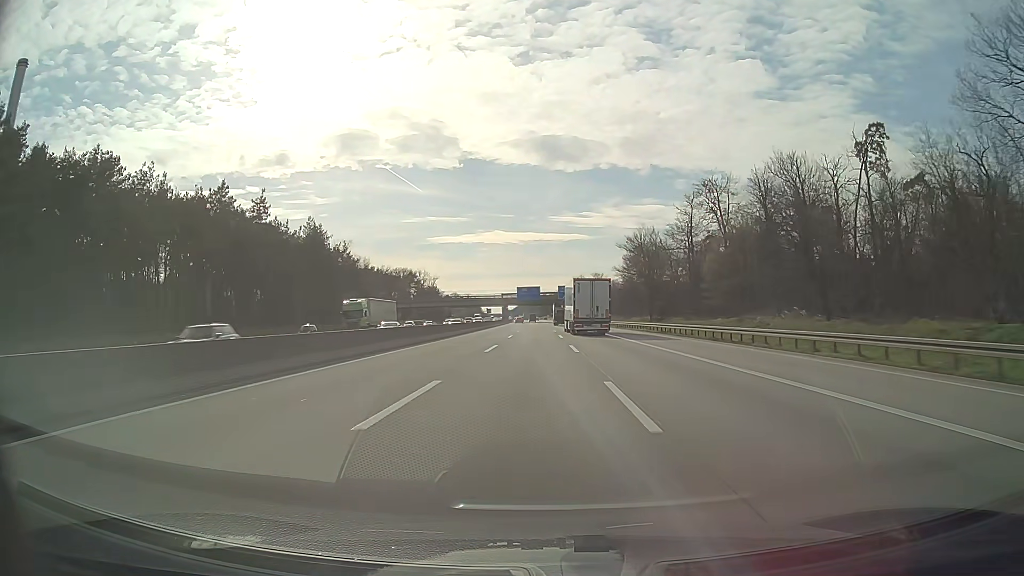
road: motorway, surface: asphalt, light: Day
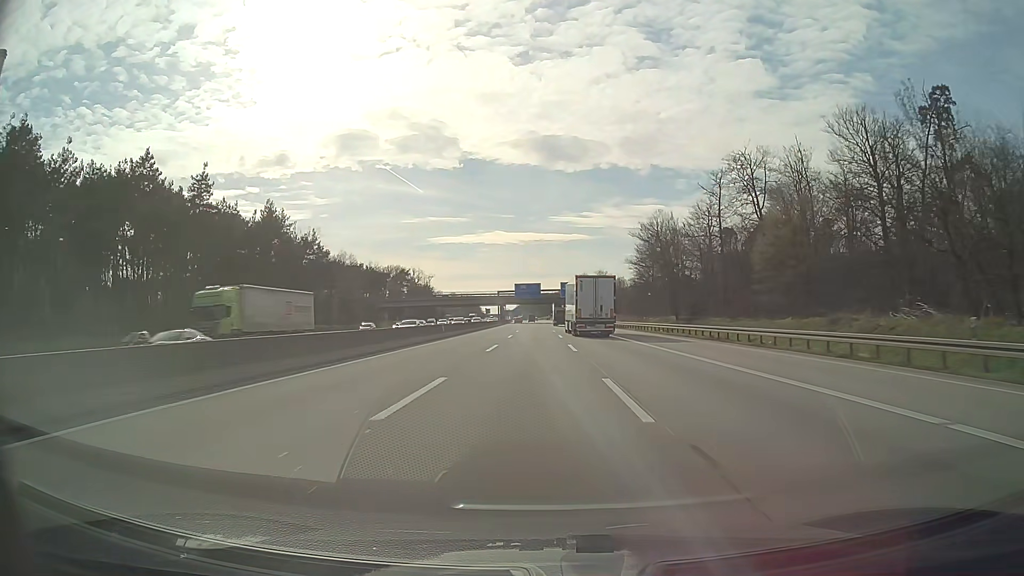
(0.0, +17.4) m; 0°
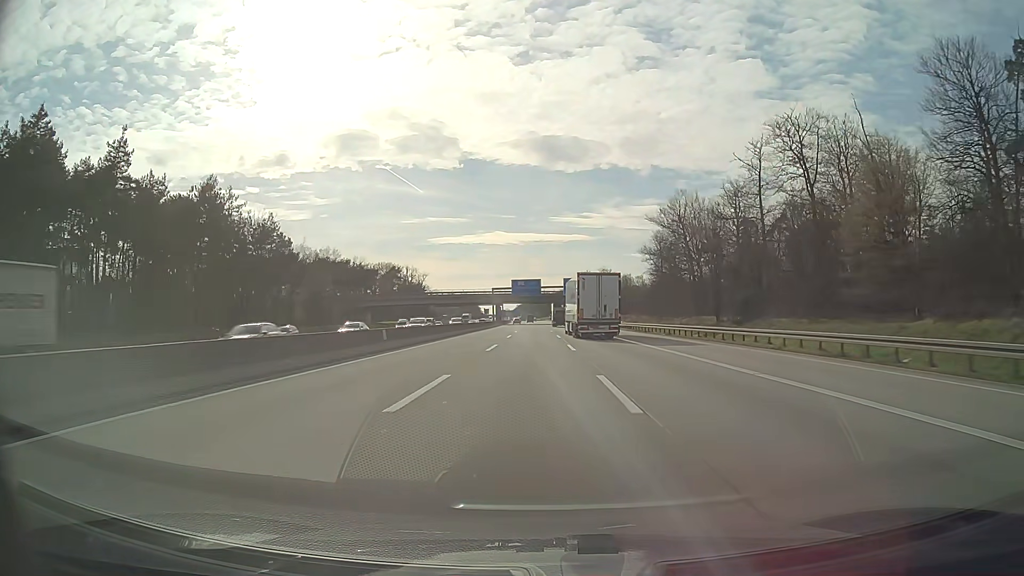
(0.0, +17.4) m; 0°
(0, +10) (0, +20) (0, +30) (0, +40) (0, +50) (0, +60) (0, +70) (-1, +80) (-1, +90) (-1, +100) m
